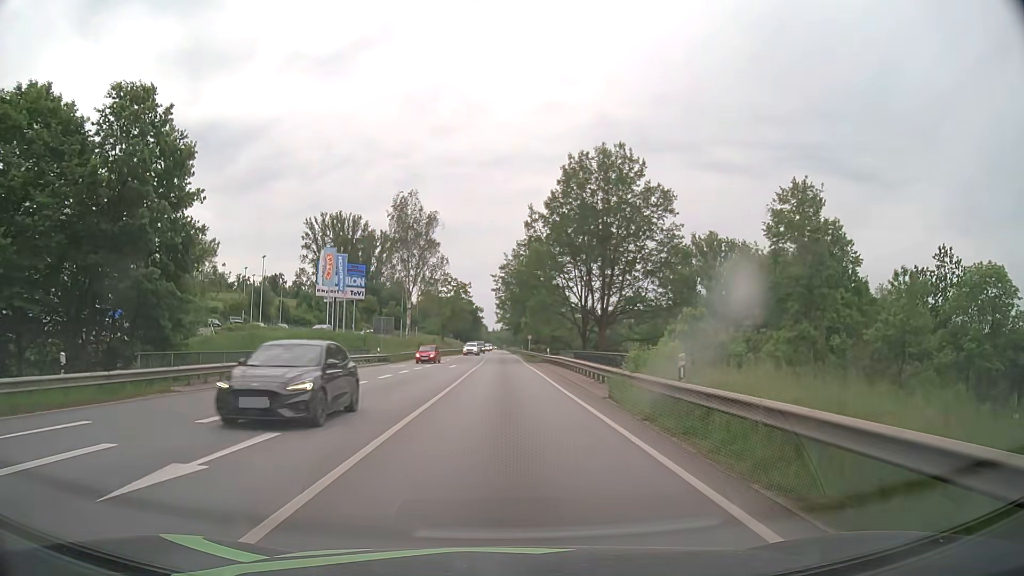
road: primary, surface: asphalt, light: Day
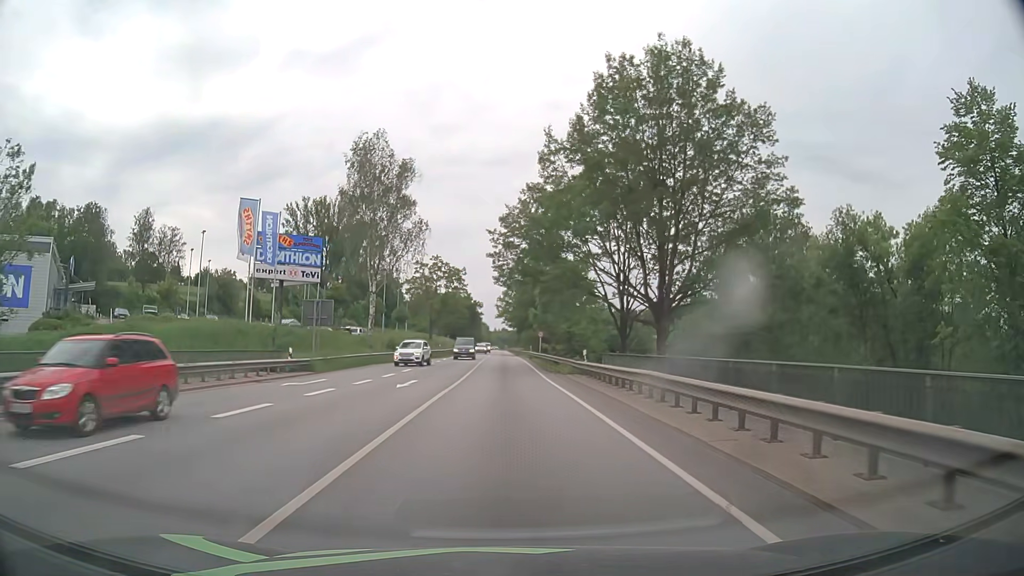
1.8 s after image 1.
(-0.1, +23.3) m; 0°
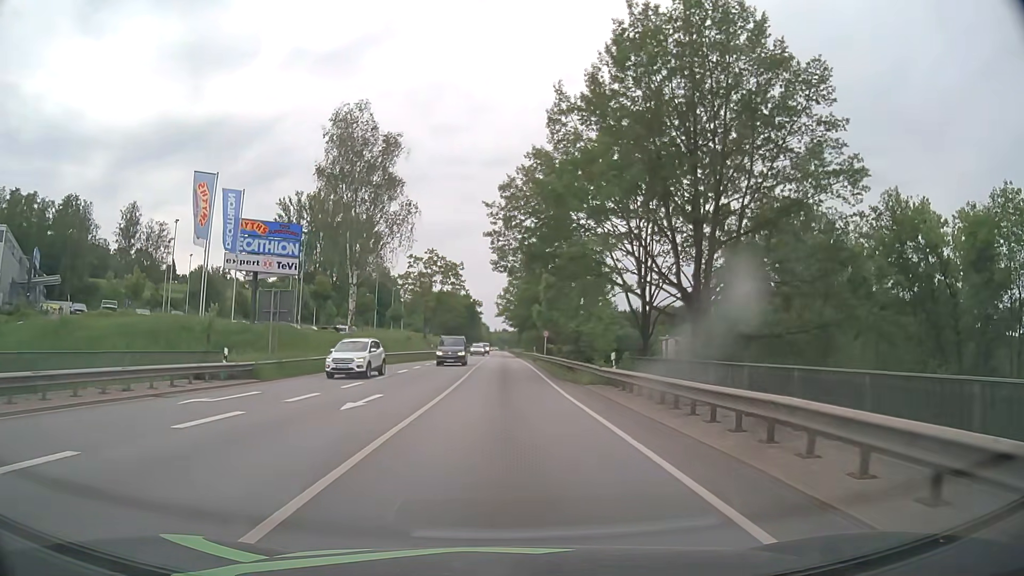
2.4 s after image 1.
(0.0, +7.8) m; 0°
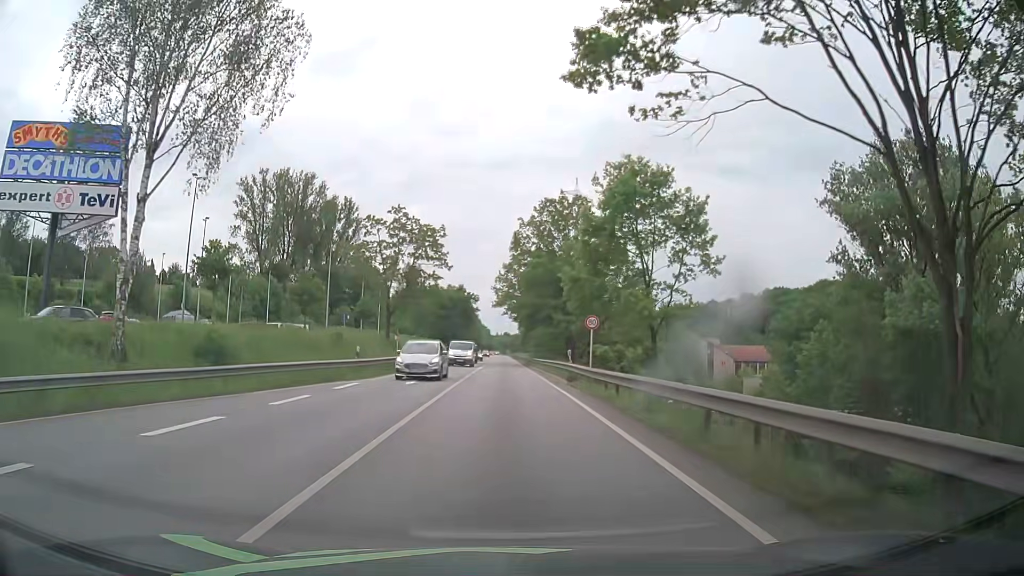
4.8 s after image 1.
(0.0, +31.2) m; 0°
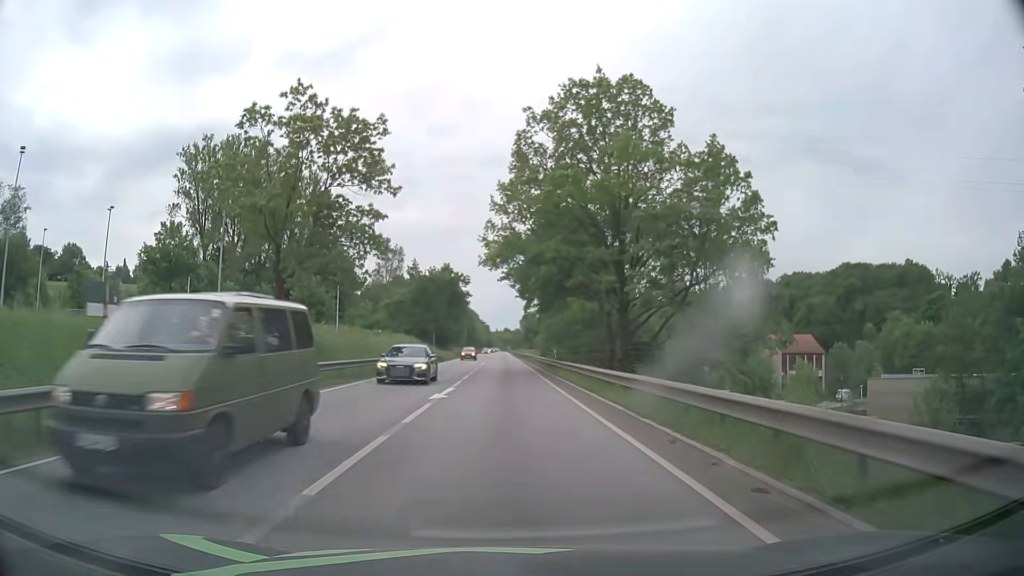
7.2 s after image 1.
(+0.2, +31.4) m; 0°
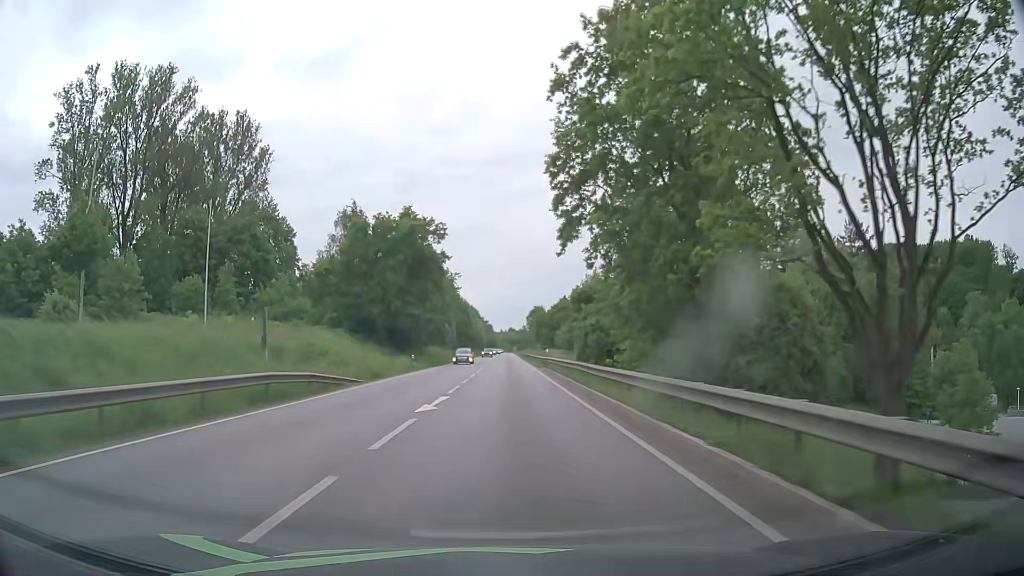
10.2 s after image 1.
(-0.1, +45.3) m; 0°
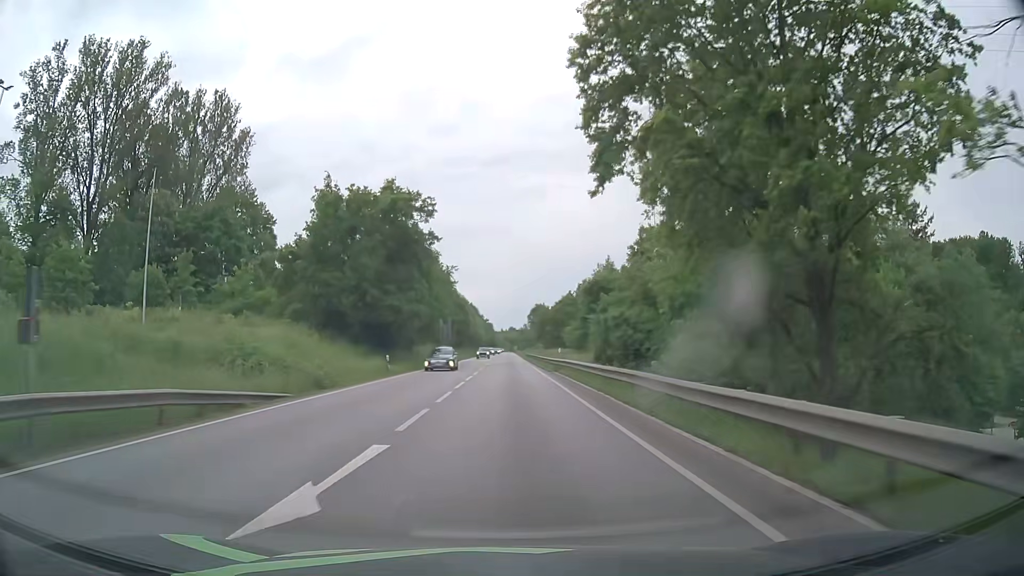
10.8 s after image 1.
(0.0, +10.1) m; 0°
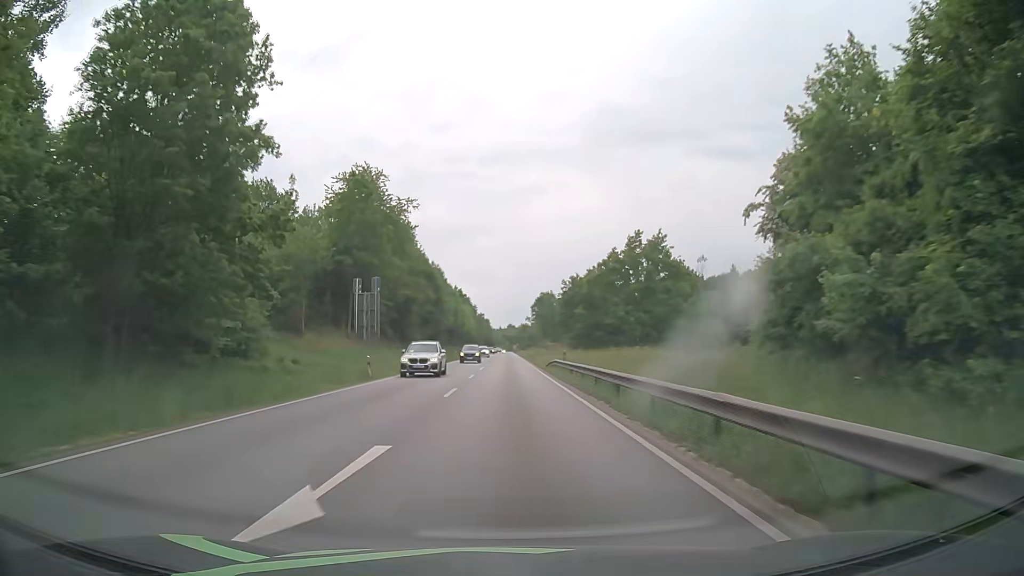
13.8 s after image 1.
(+0.3, +54.9) m; 0°
(0, +10) (0, +20) (0, +30) (0, +40) (0, +50) (0, +60) (0, +70) (0, +80) (0, +90) (0, +100) m
